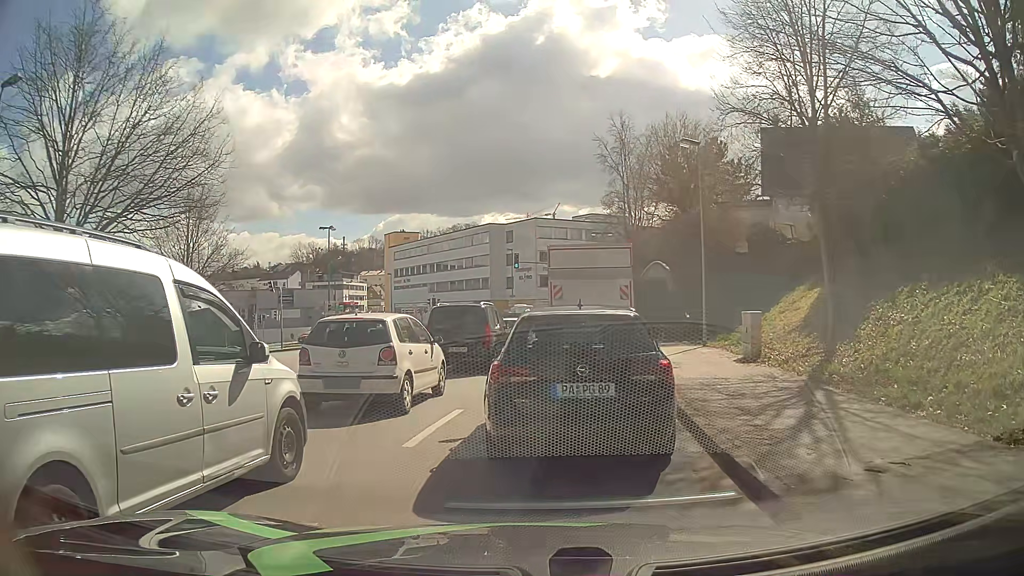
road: tertiary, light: Day
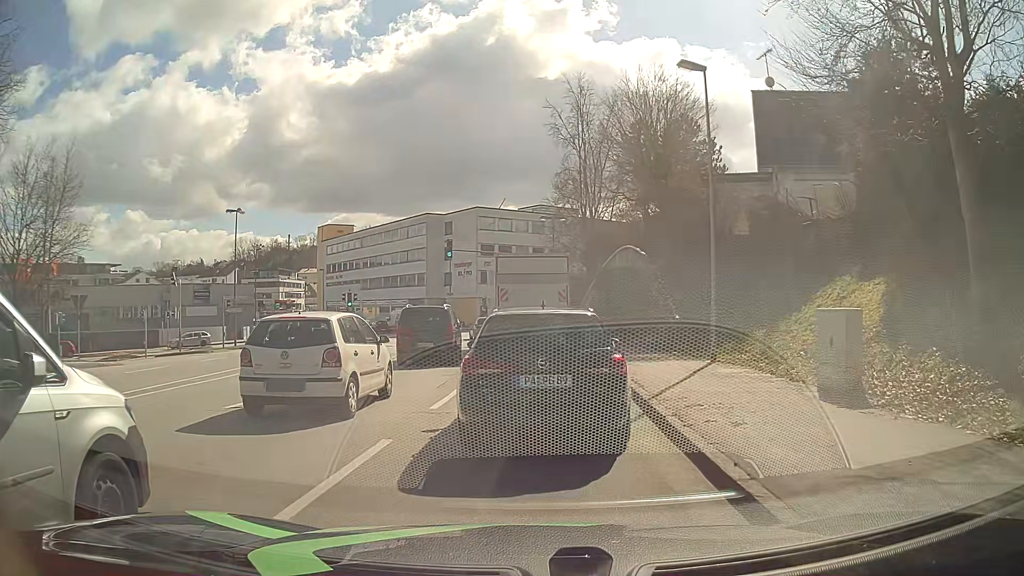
(+0.4, +9.1) m; +5°
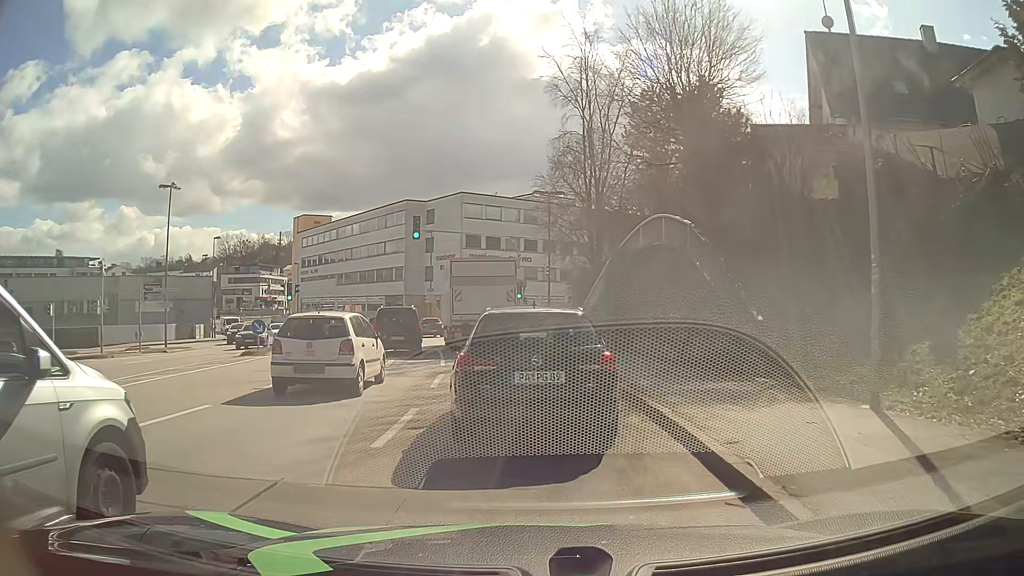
(0.0, +9.3) m; 0°
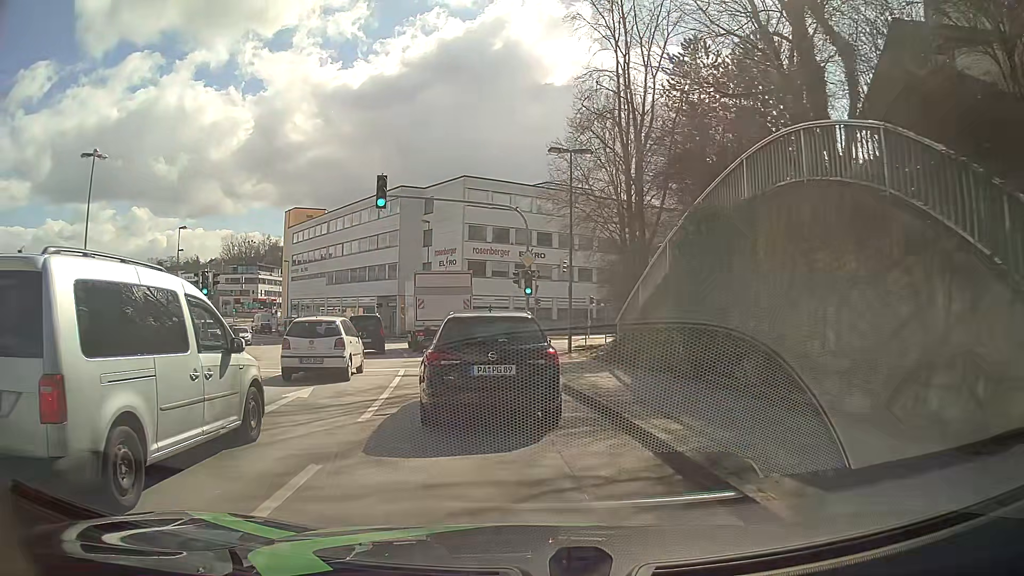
(0.0, +10.2) m; +1°
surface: asphalt
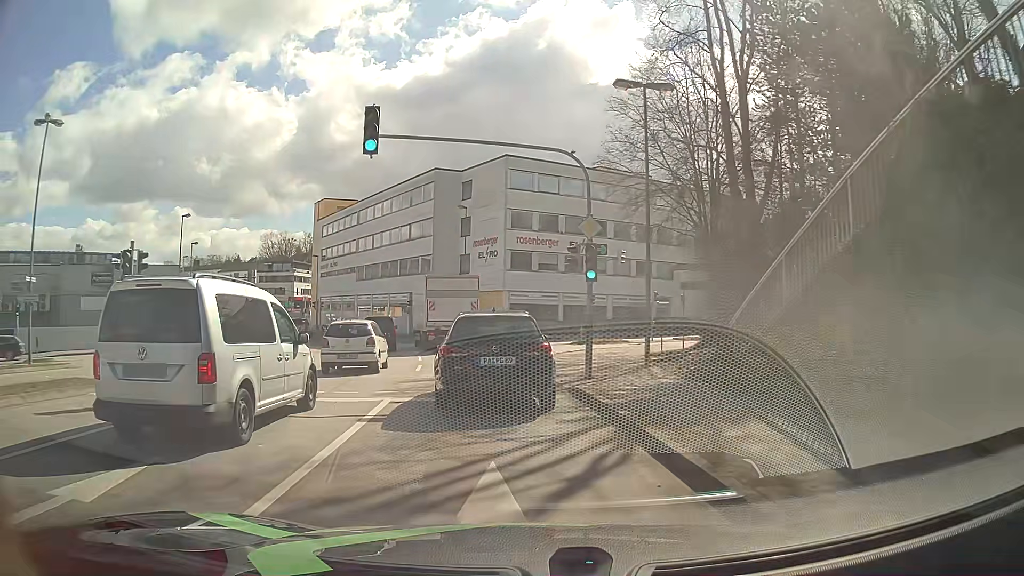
(-0.4, +7.7) m; -6°
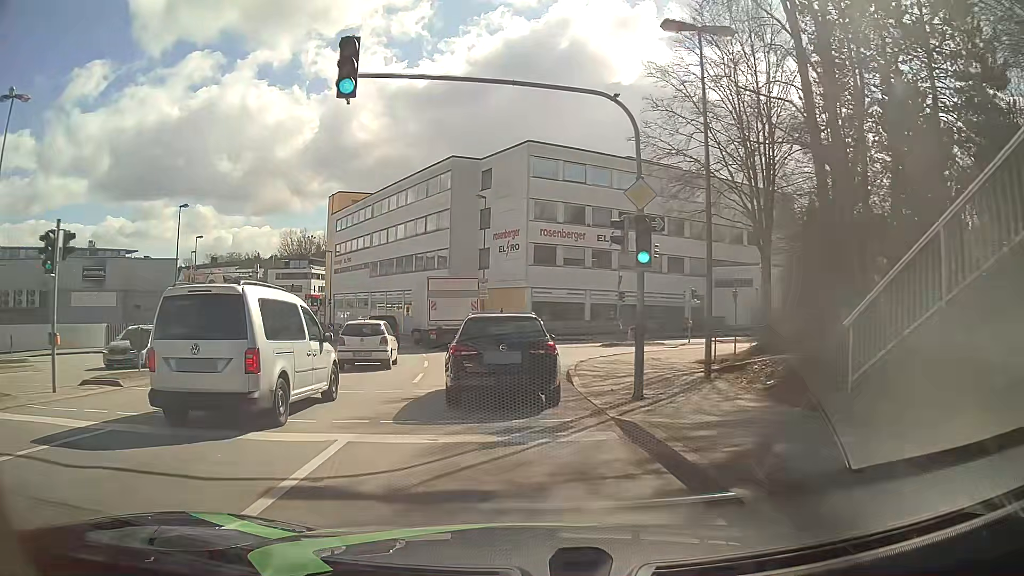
(0.0, +4.1) m; -1°
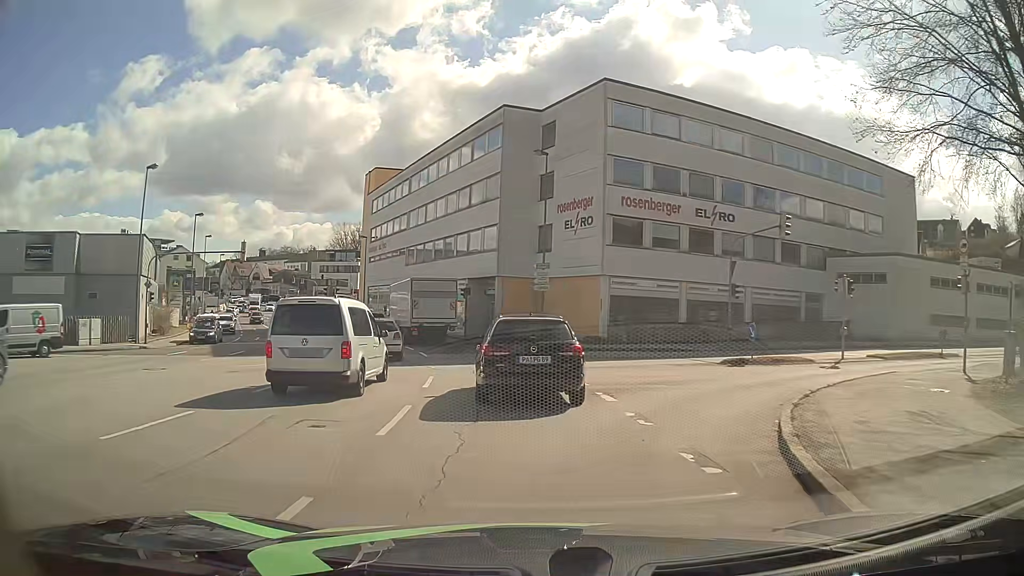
(-0.6, +13.1) m; -6°
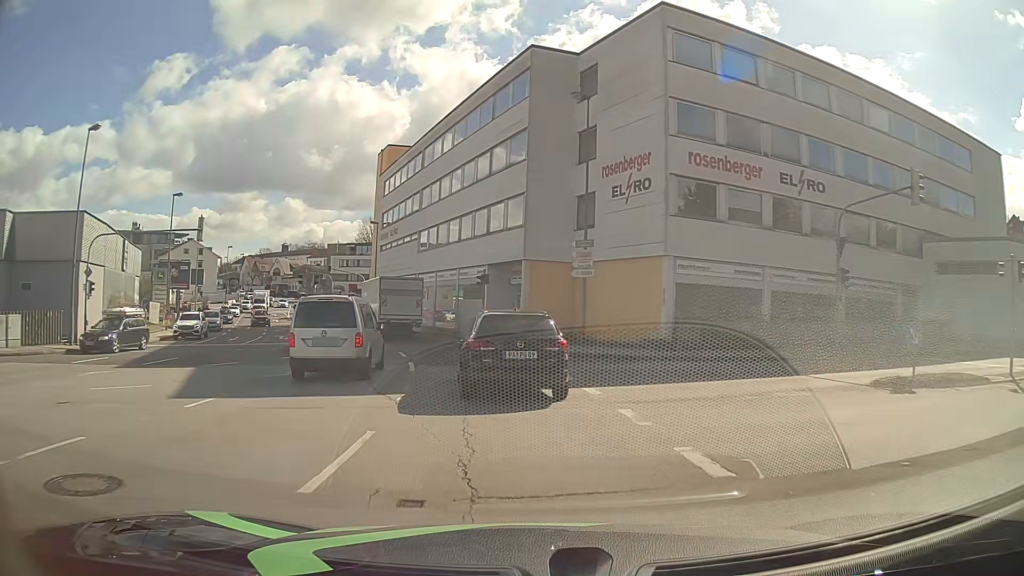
(-0.1, +9.1) m; -3°
(0, +10) (-2, +20) (-4, +30) (-7, +39) (-11, +48) (-15, +57) (-19, +67) (-23, +76) (-25, +86) (-25, +96) m
